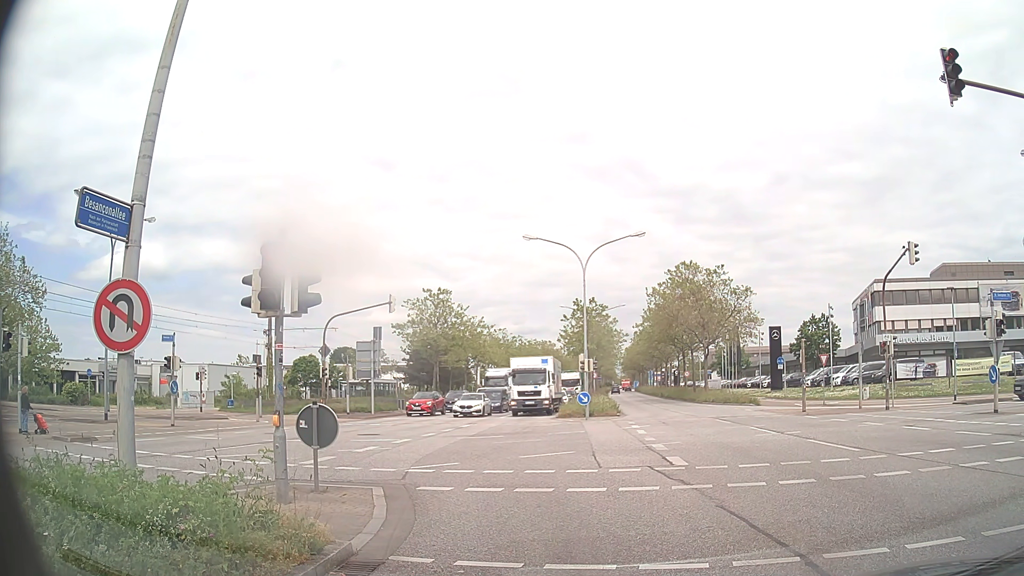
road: primary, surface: asphalt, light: Day
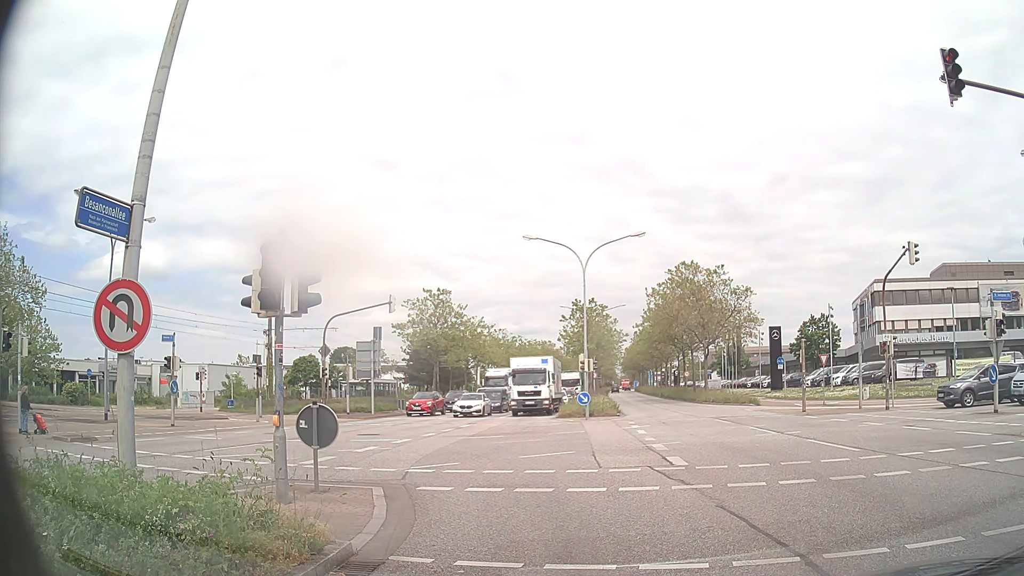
(0.0, 0.0) m; 0°
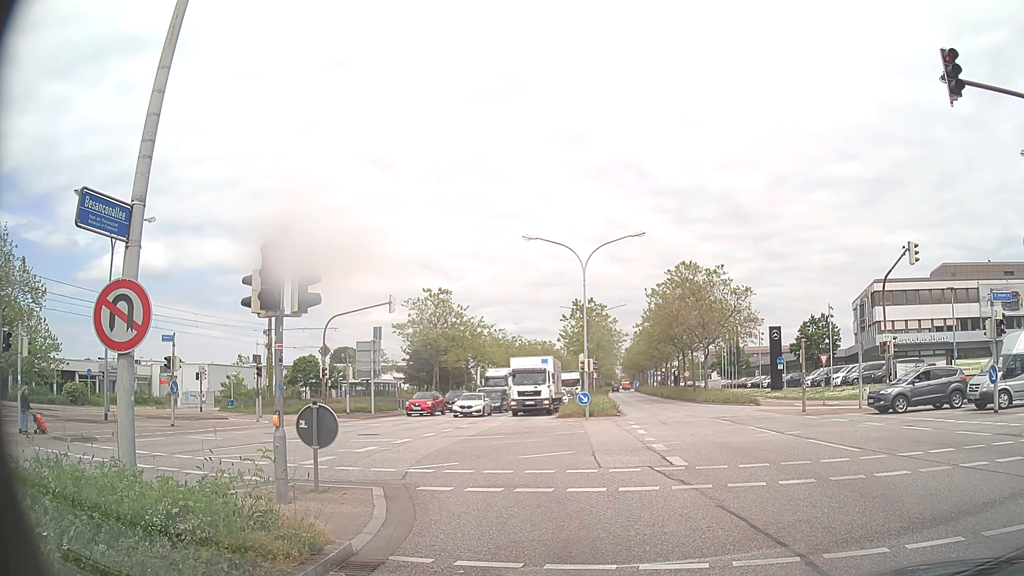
(0.0, 0.0) m; 0°
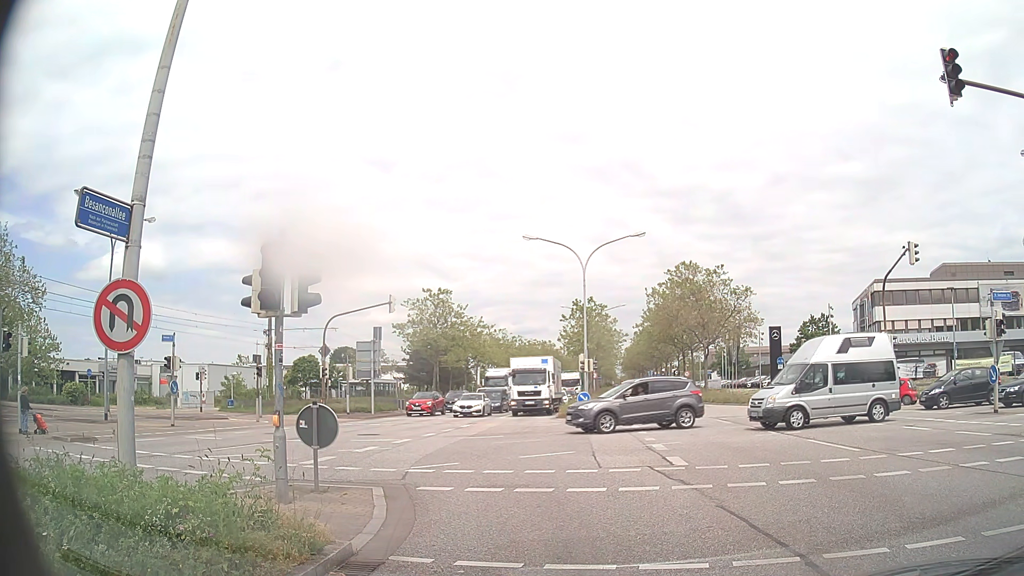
(0.0, 0.0) m; 0°
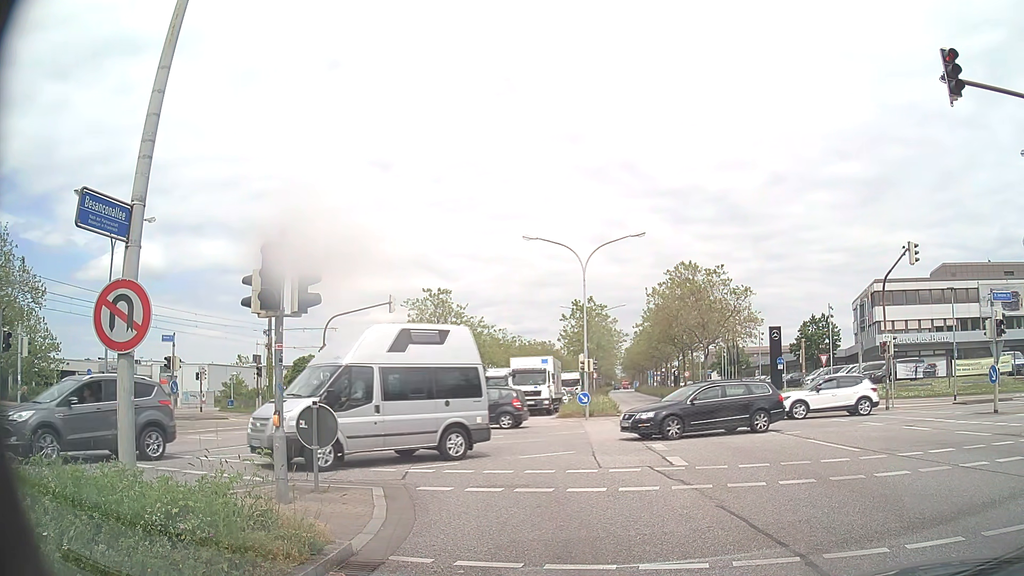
(0.0, 0.0) m; 0°
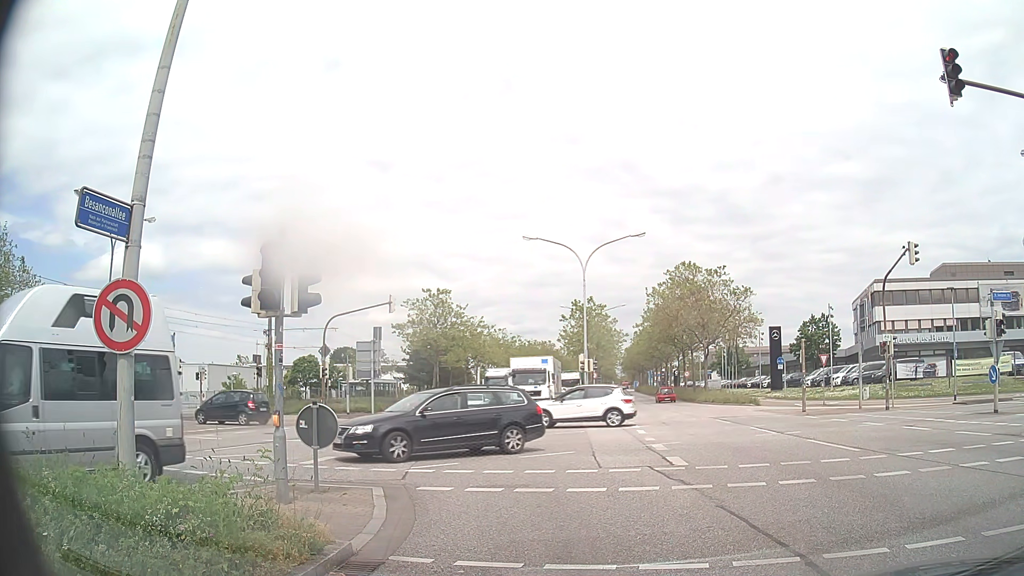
(0.0, 0.0) m; 0°
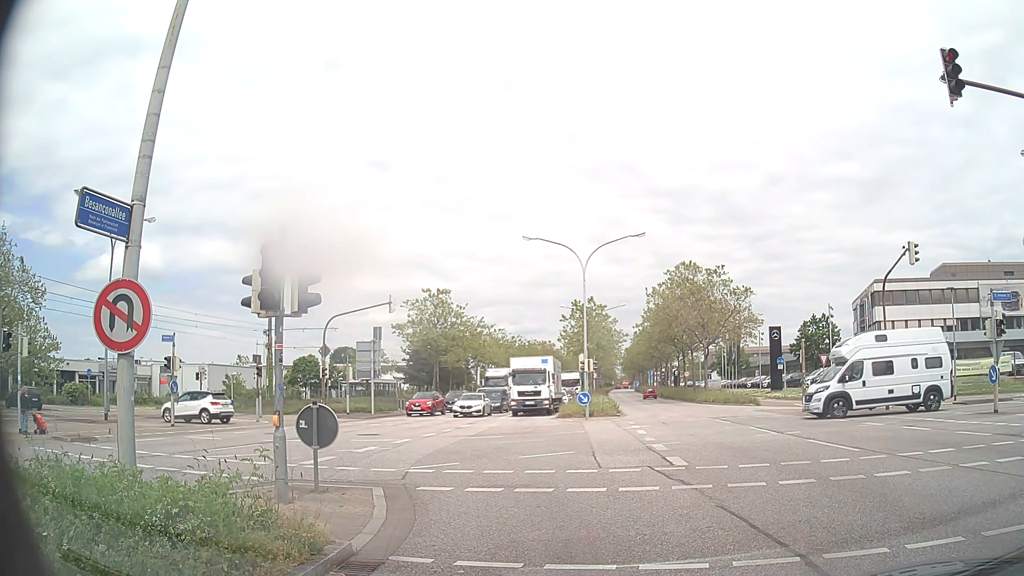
(0.0, 0.0) m; 0°
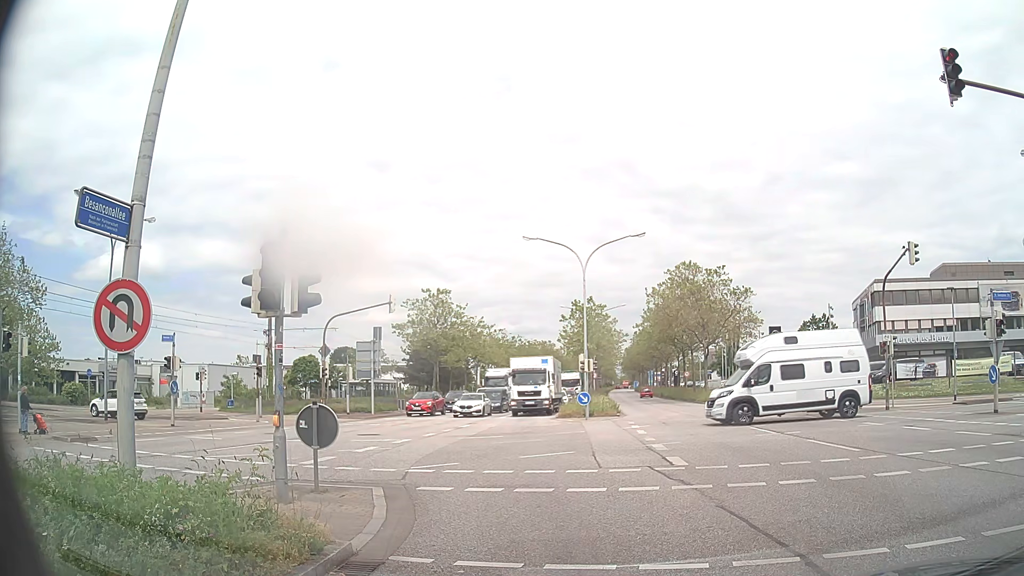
(0.0, 0.0) m; 0°
(-1, +10) (-5, +19) (-12, +26) (-21, +30) (-31, +32) (-40, +34) (-50, +35) (-60, +36) (-70, +36) (-80, +36) m
